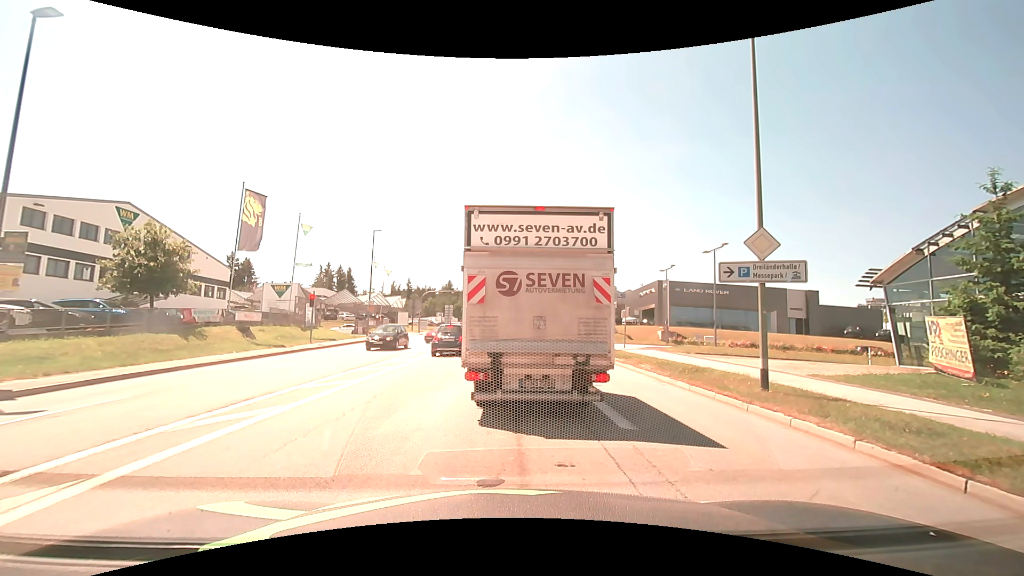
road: tertiary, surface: asphalt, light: Day
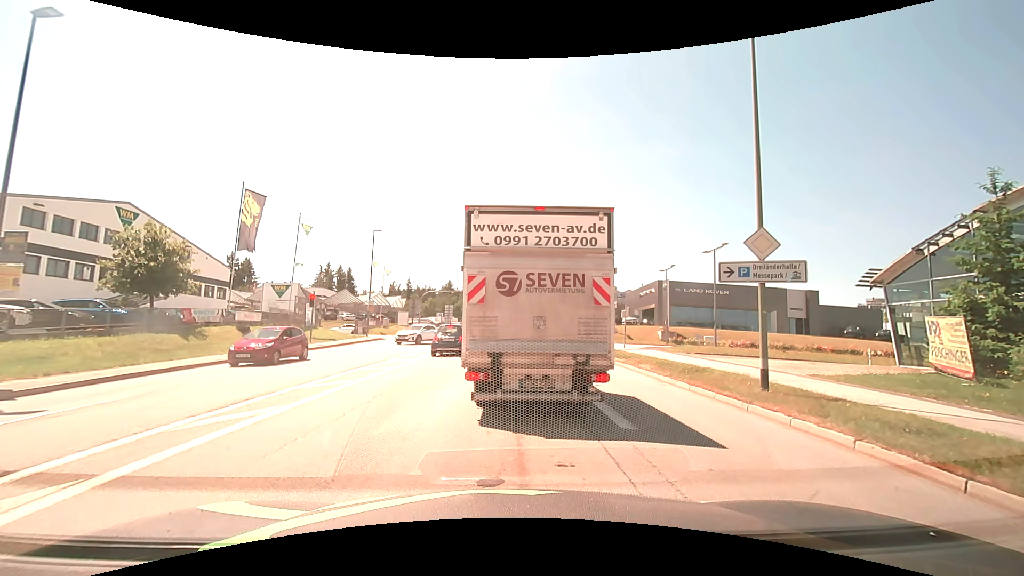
(0.0, 0.0) m; 0°
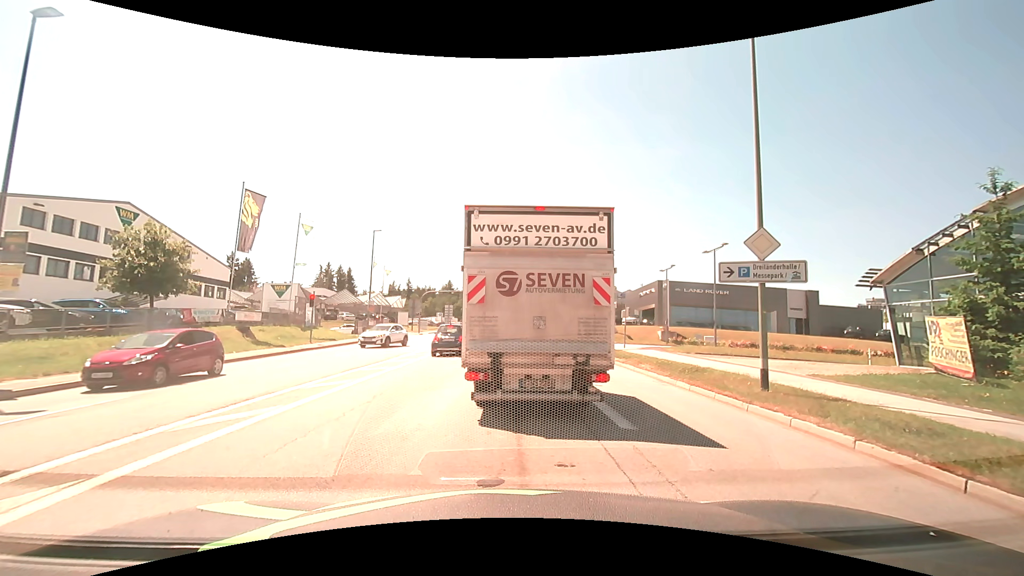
(0.0, 0.0) m; 0°
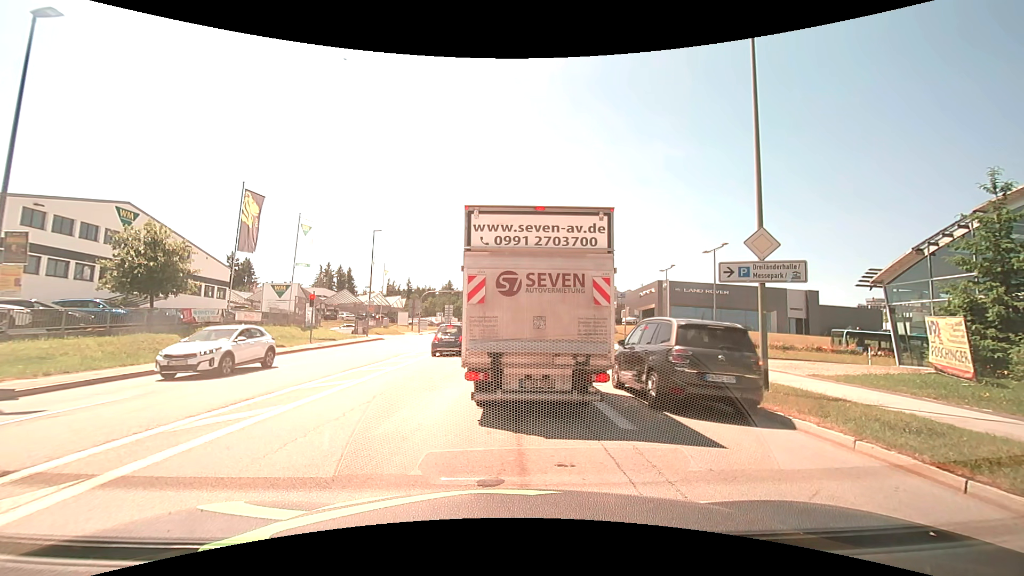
(0.0, 0.0) m; 0°
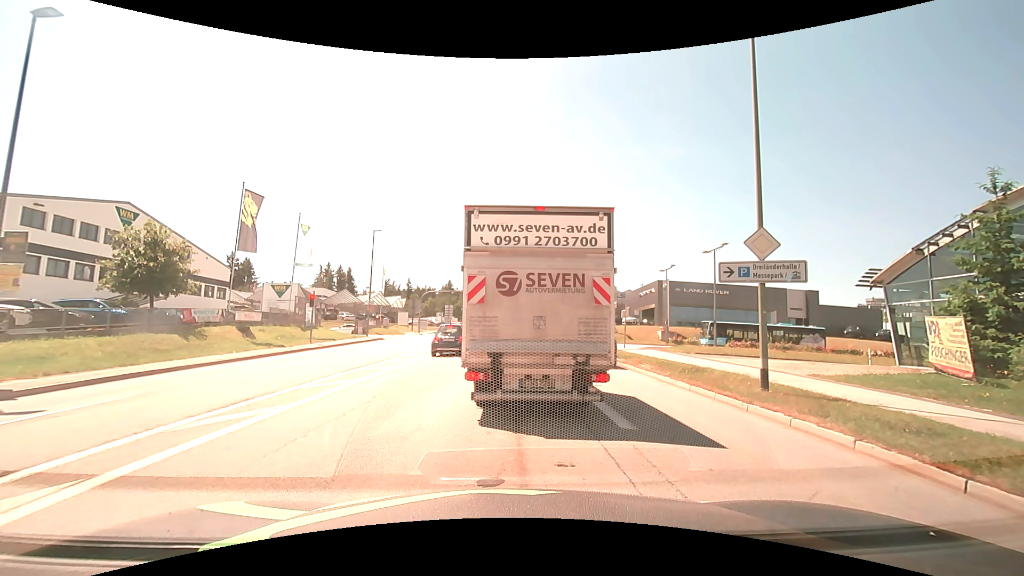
(0.0, 0.0) m; 0°
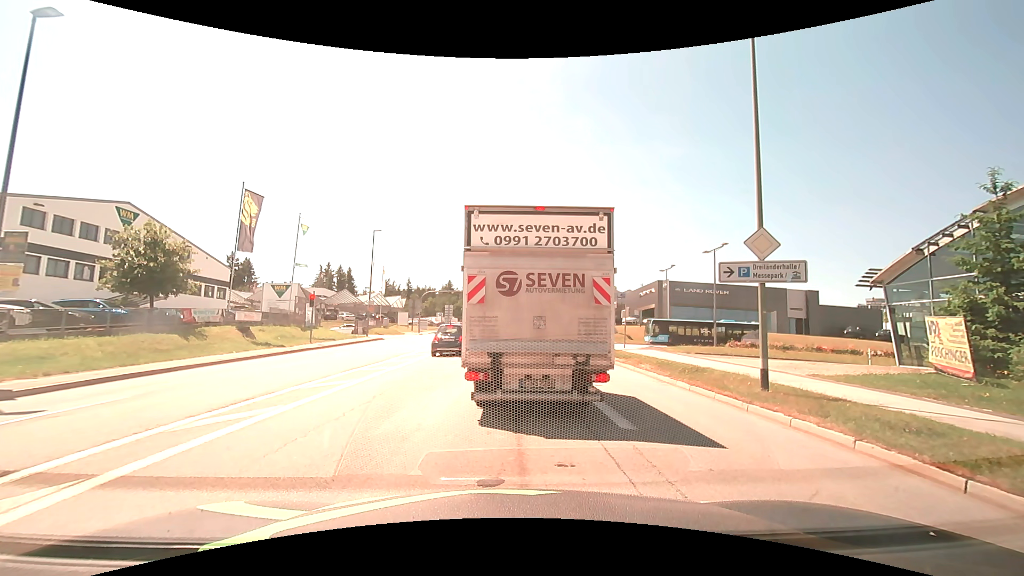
(0.0, 0.0) m; 0°
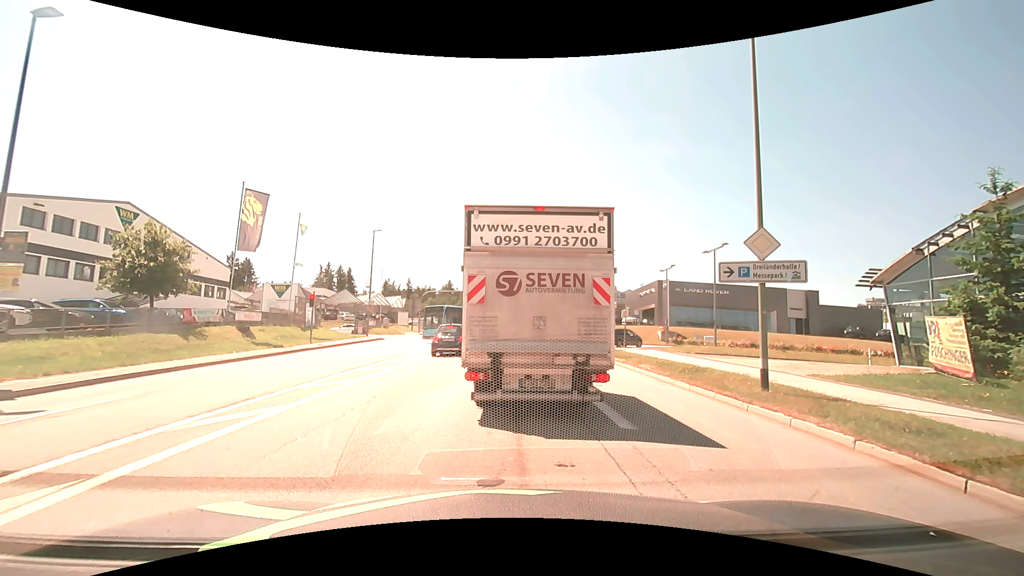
(0.0, 0.0) m; 0°
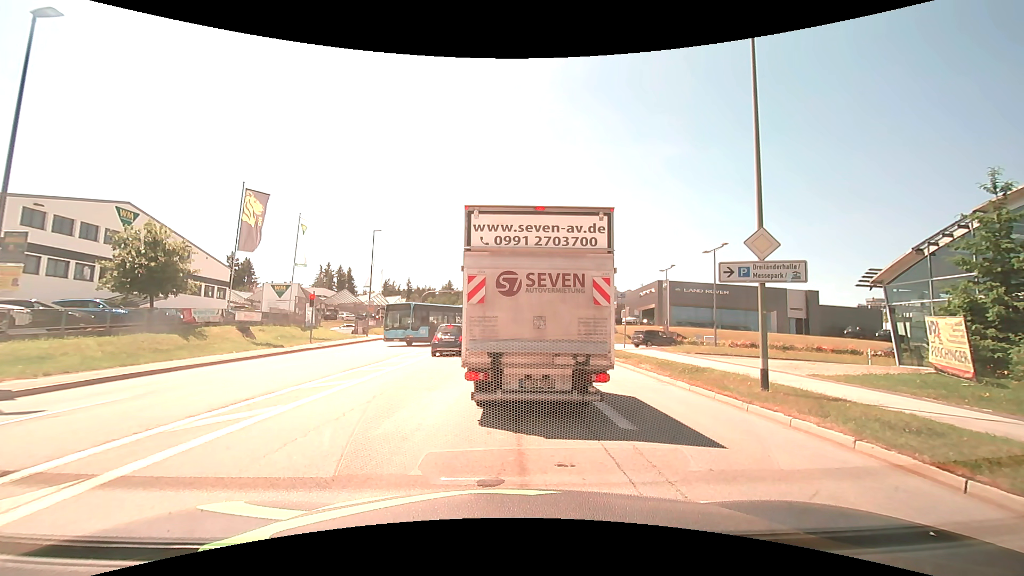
(0.0, 0.0) m; 0°
